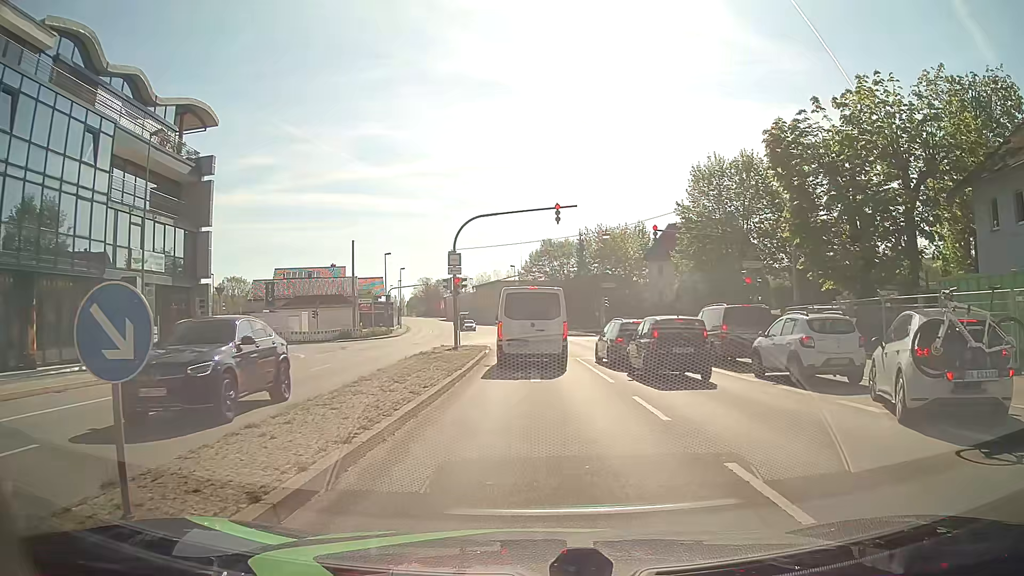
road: primary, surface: asphalt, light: Day
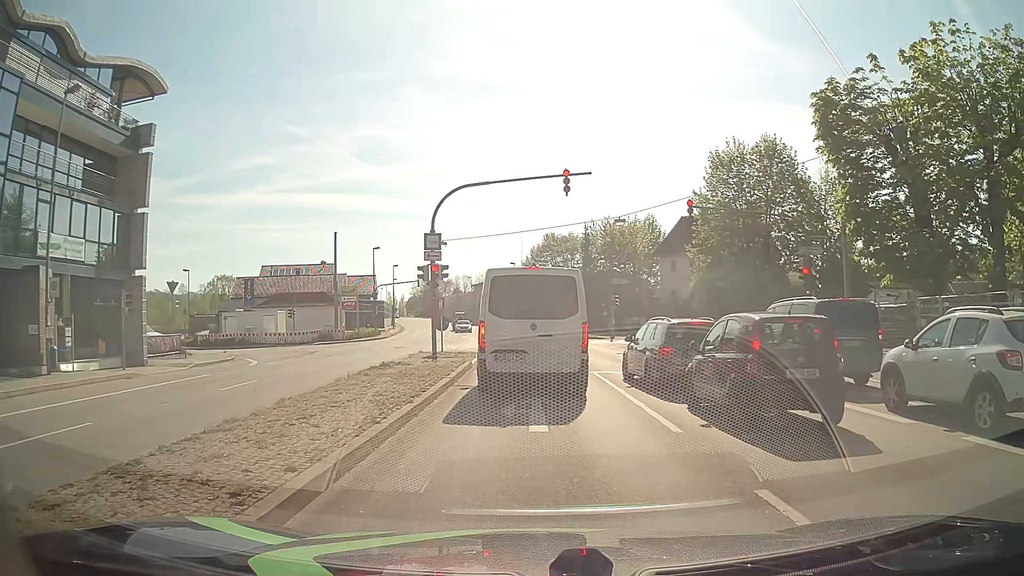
(+0.2, +6.8) m; 0°
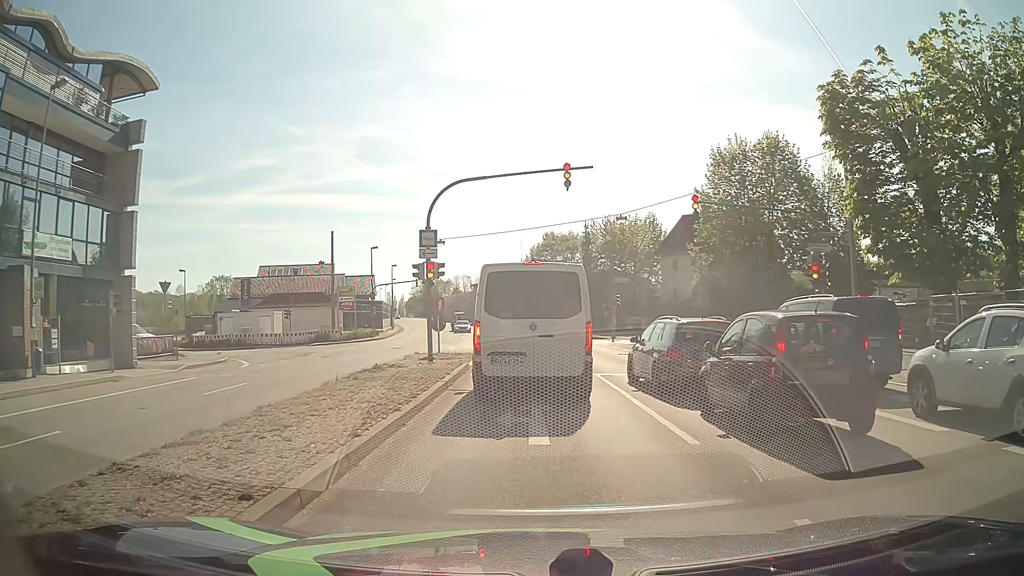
(0.0, +0.9) m; +2°
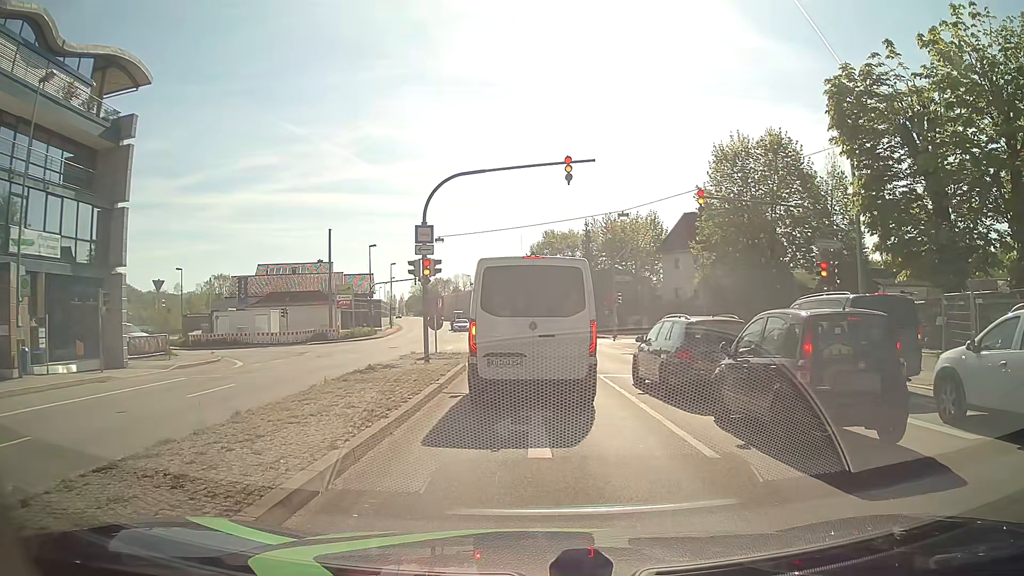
(0.0, +0.8) m; 0°
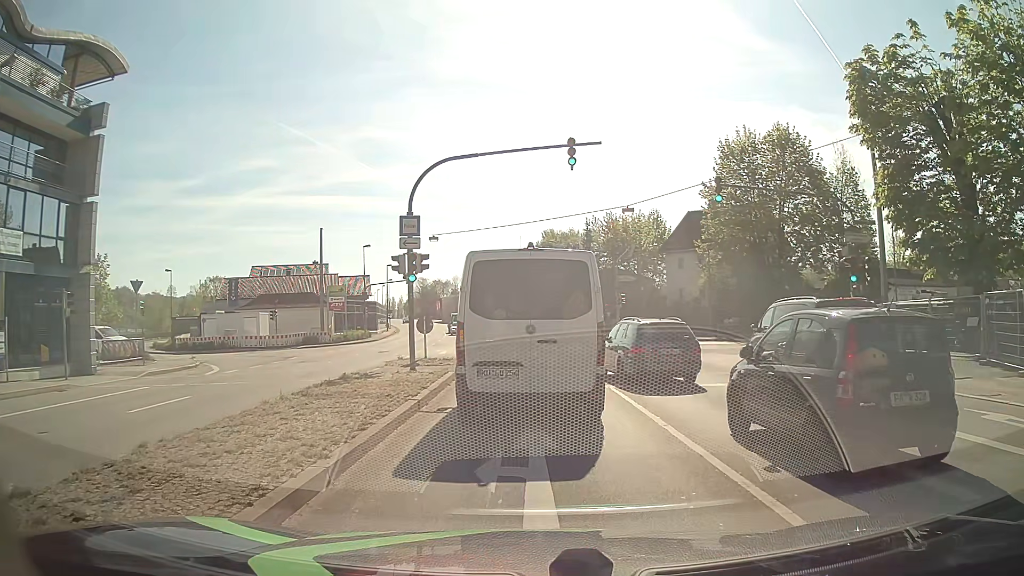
(0.0, +2.4) m; 0°
